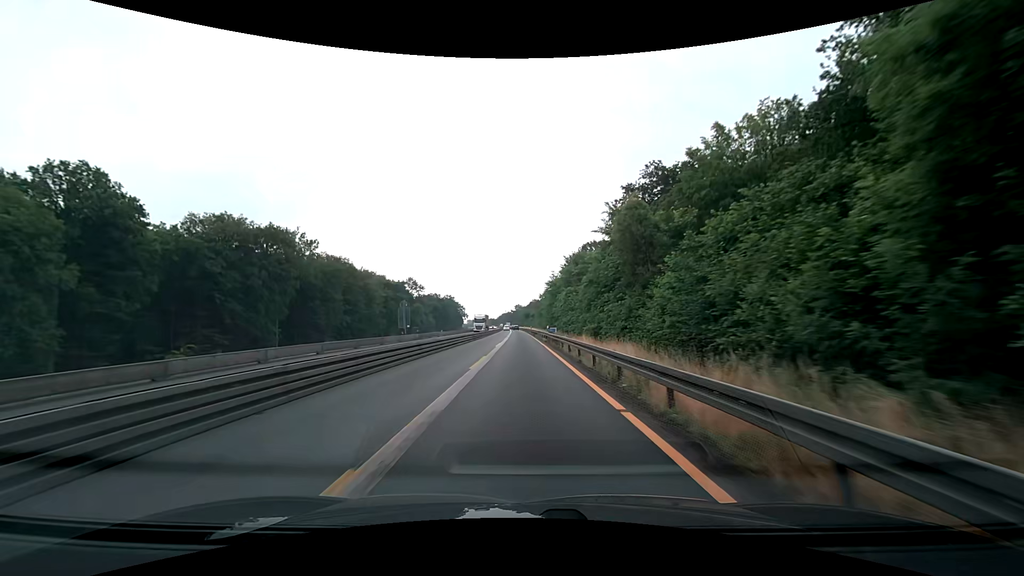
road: motorway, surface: asphalt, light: Day
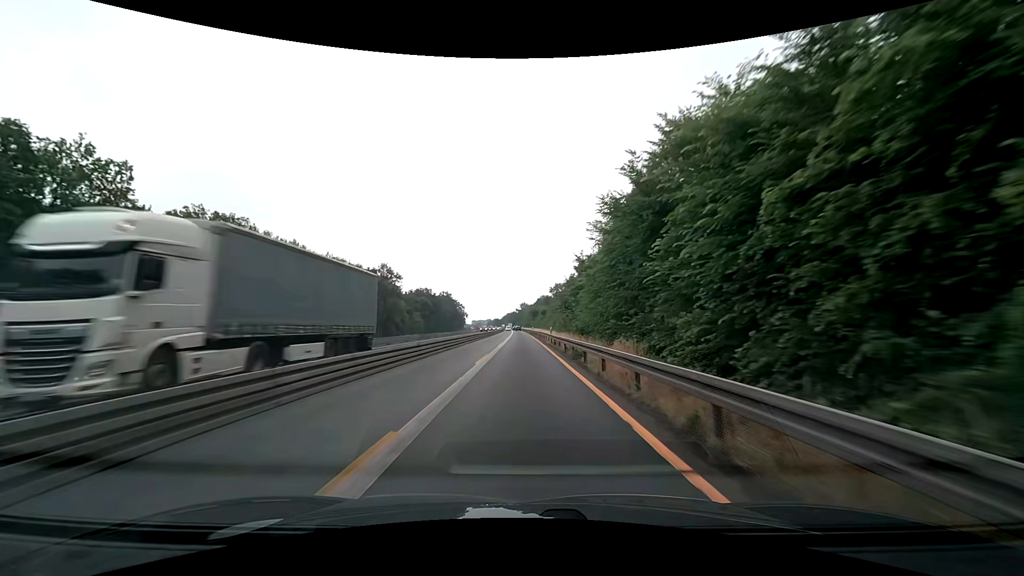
(-0.2, +50.1) m; 0°
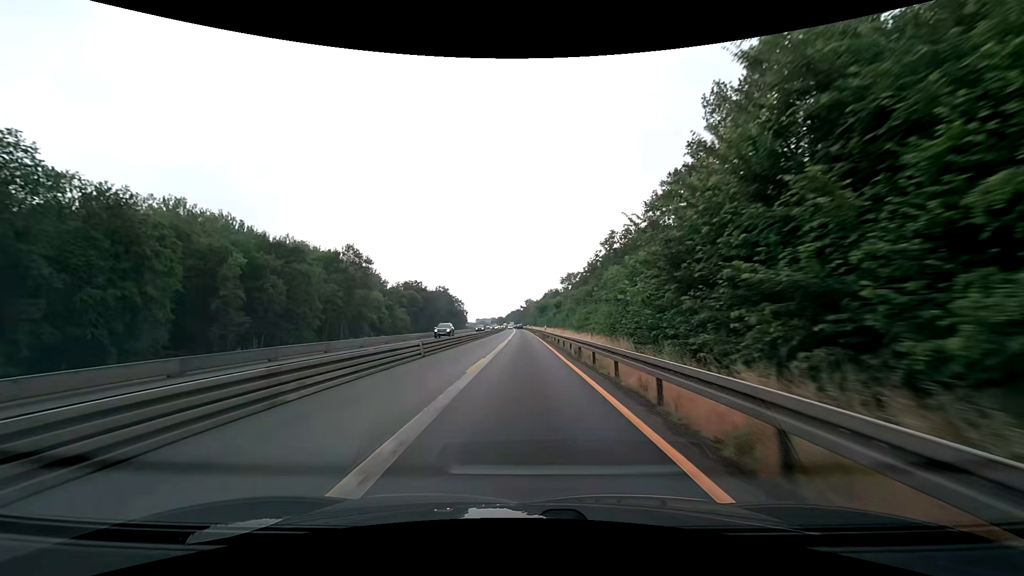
(-0.2, +37.6) m; -1°
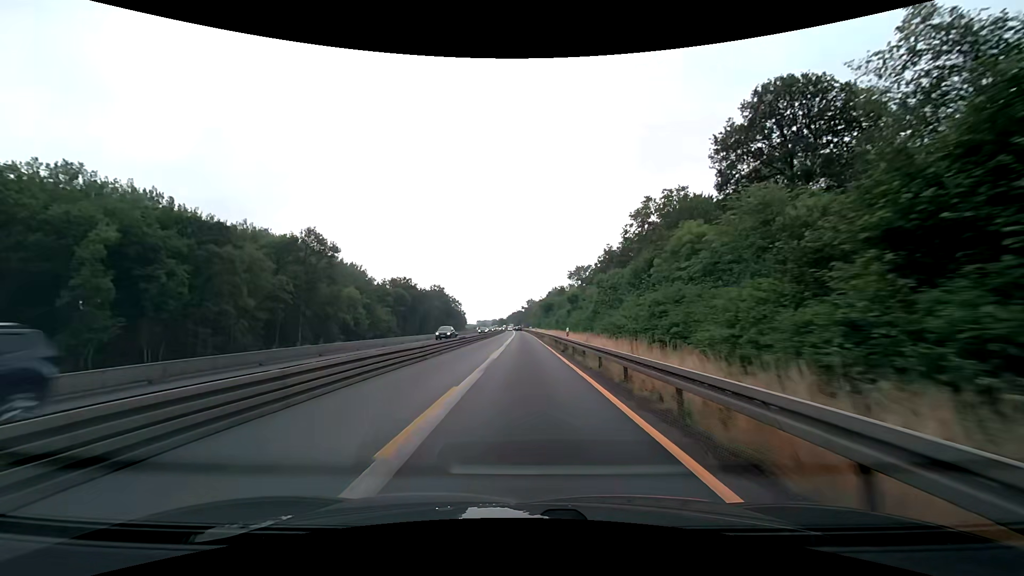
(-0.1, +25.0) m; 0°
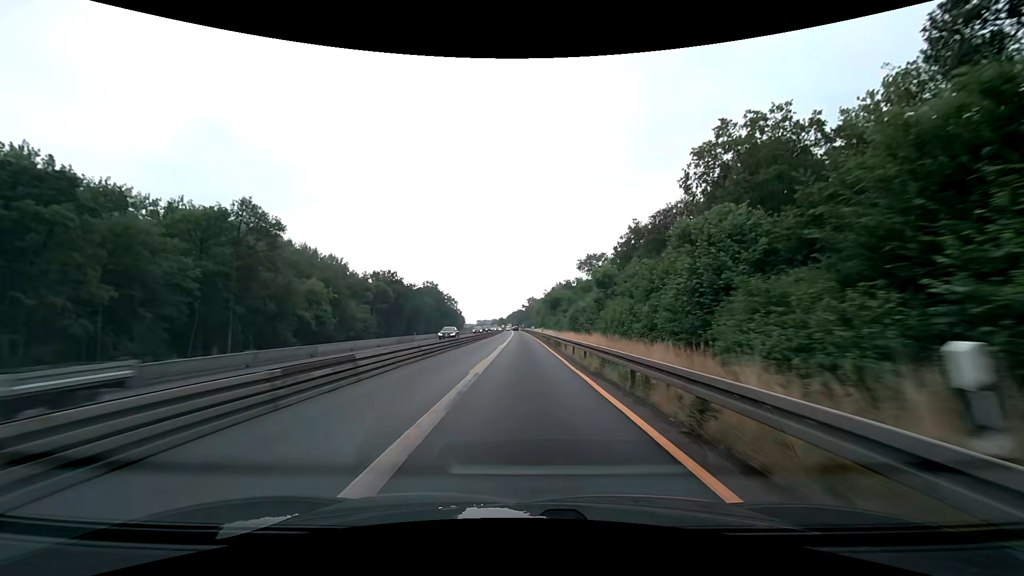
(0.0, +25.0) m; 0°
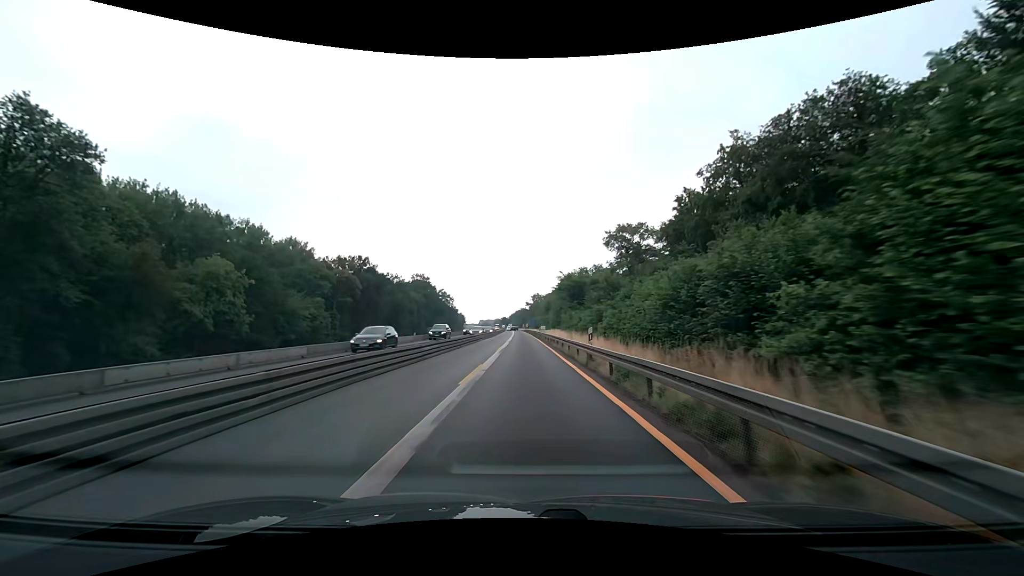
(-0.2, +37.5) m; -1°
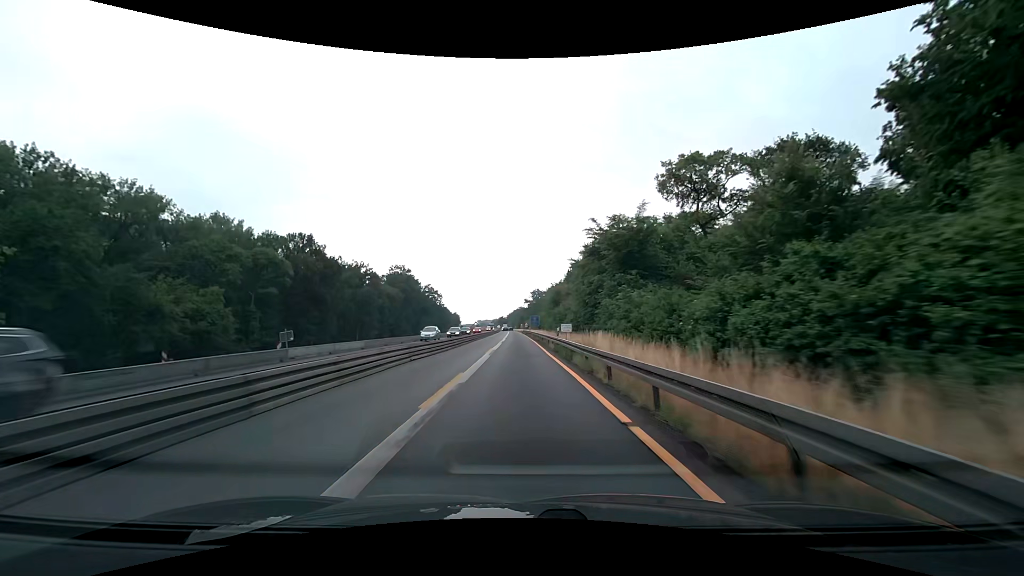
(+0.1, +37.5) m; 0°
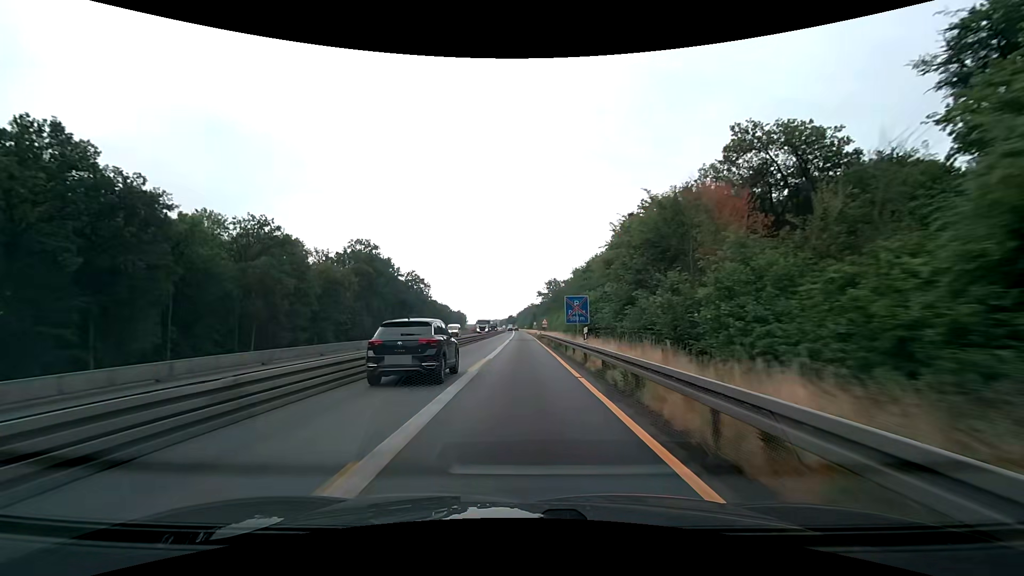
(-1.0, +62.4) m; -1°
(0, +10) (0, +20) (0, +30) (0, +40) (0, +50) (0, +60) (0, +70) (0, +80) (0, +90) (0, +100) m
